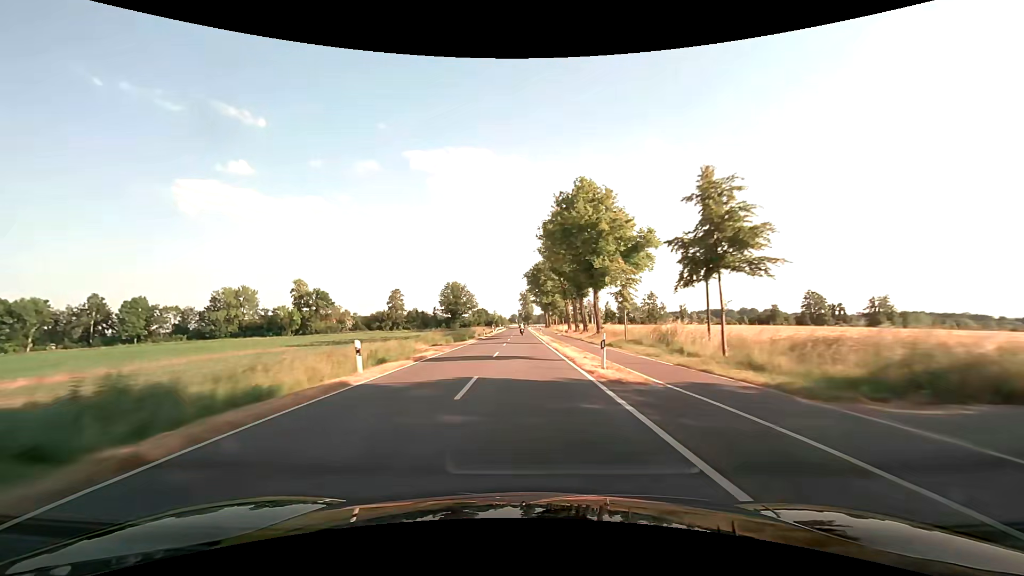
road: tertiary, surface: asphalt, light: Day
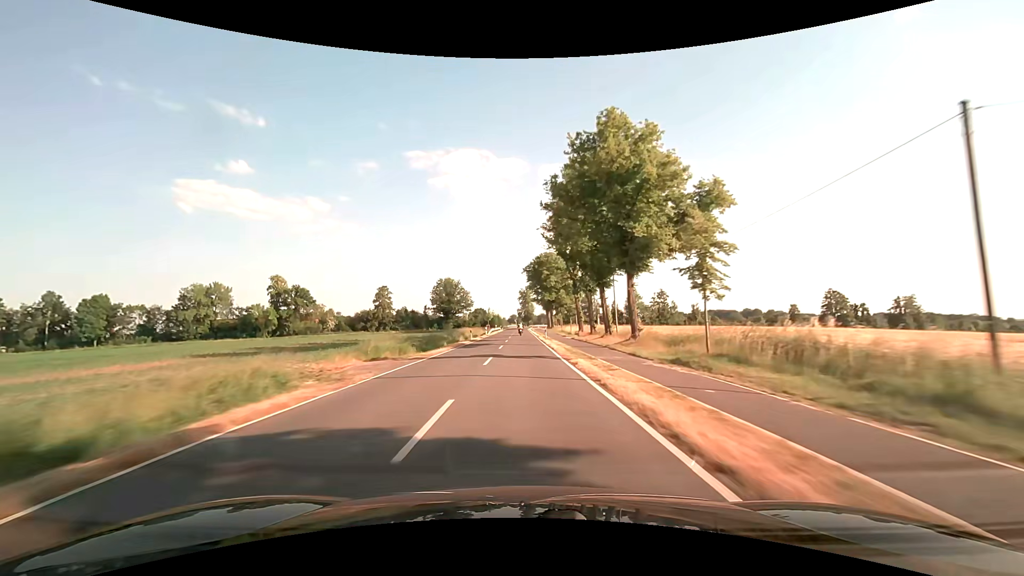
(0.0, +15.9) m; 0°
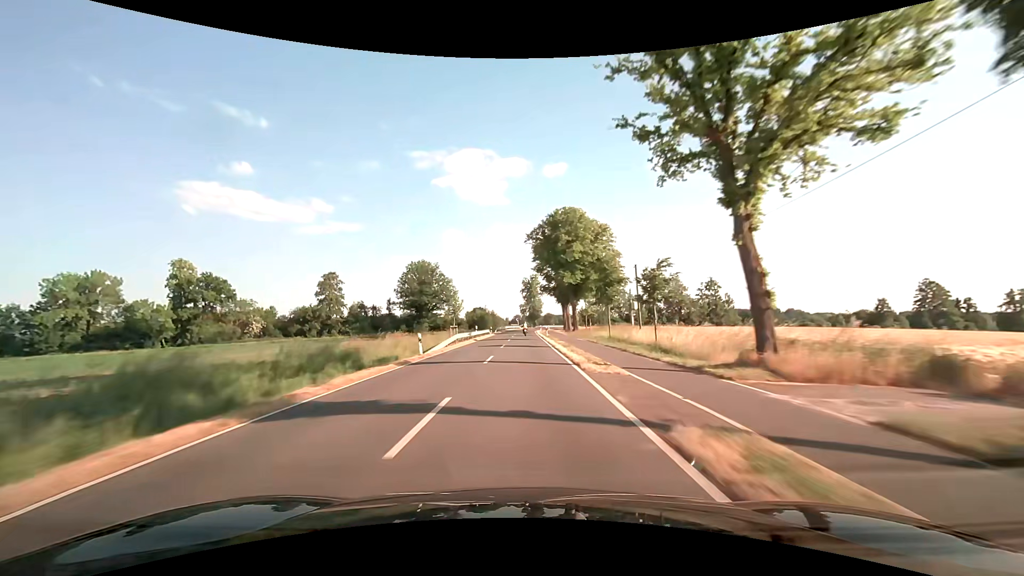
(-0.1, +47.6) m; 0°
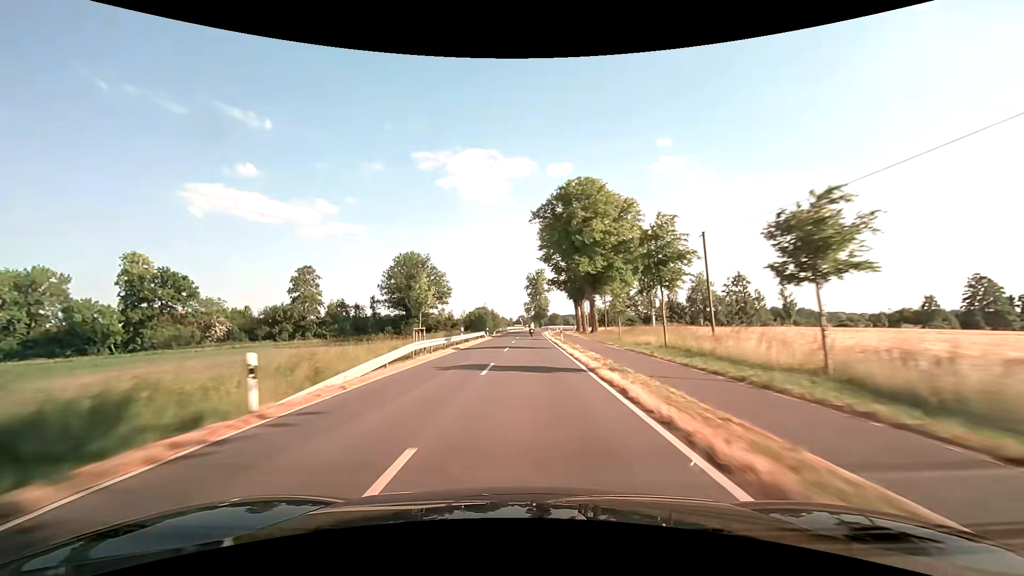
(-0.1, +15.6) m; -1°
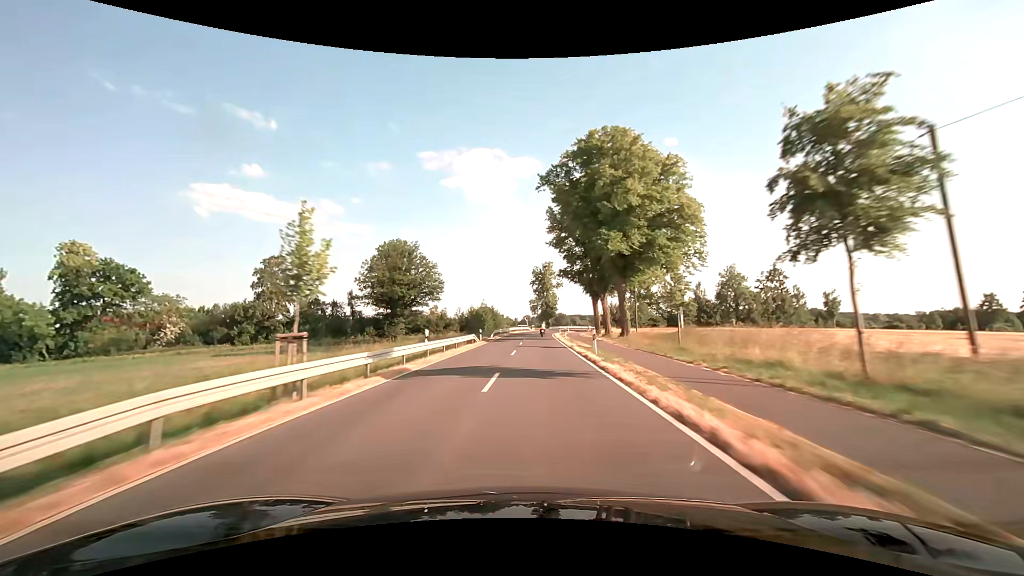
(-0.1, +15.4) m; -1°
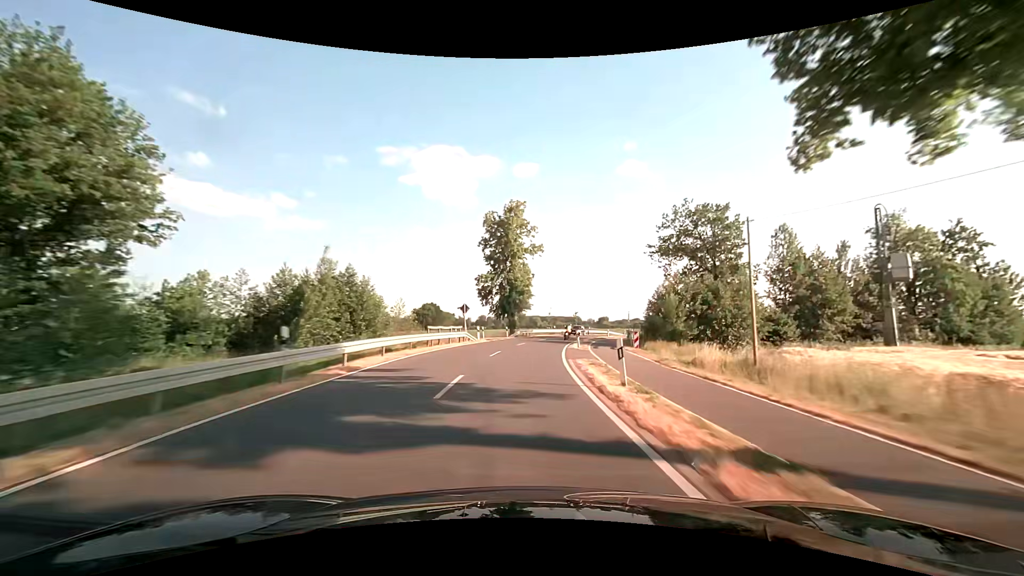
(+1.7, +60.6) m; +5°
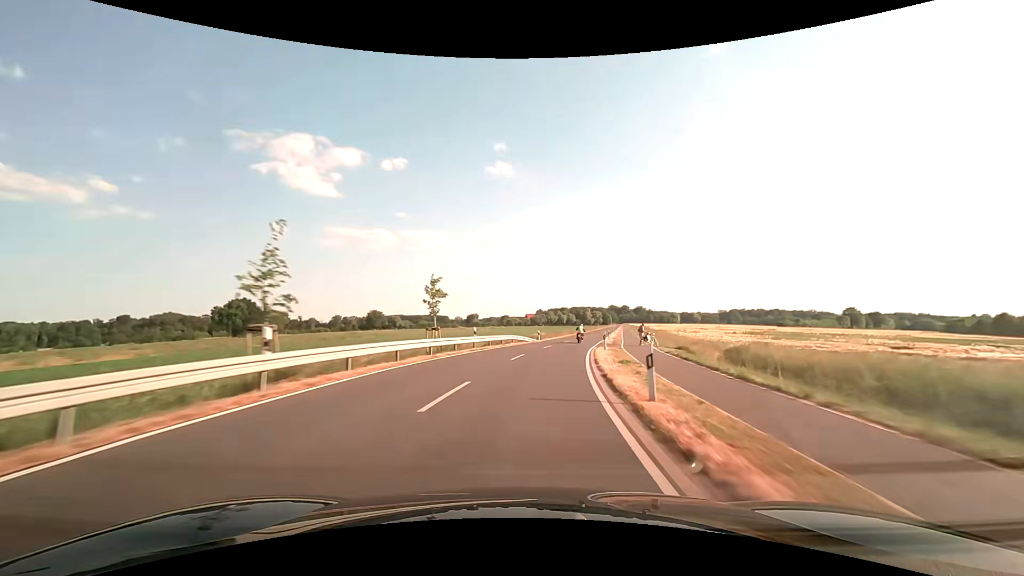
(+6.5, +60.8) m; +15°
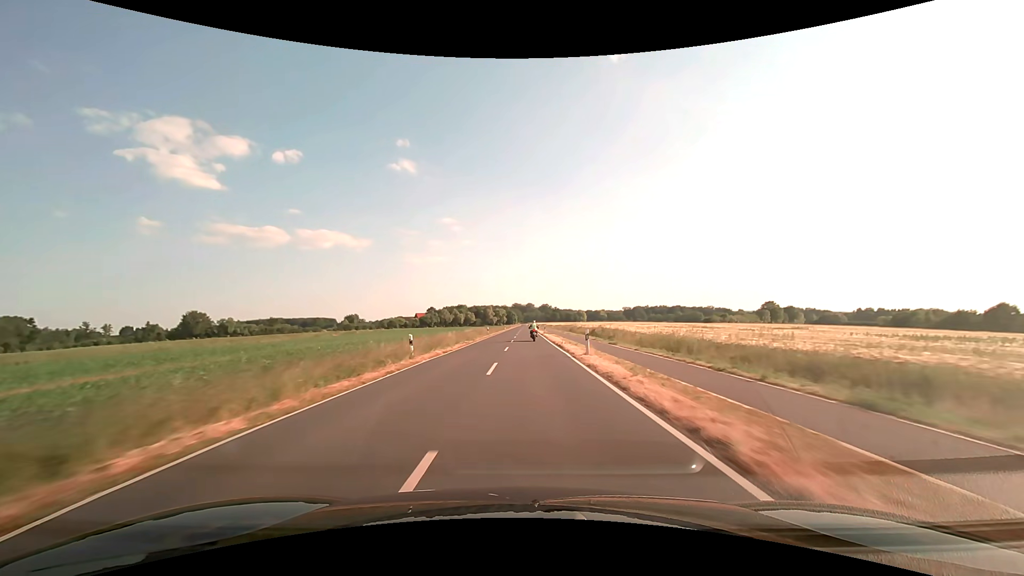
(+11.3, +77.0) m; +11°
(0, +10) (0, +20) (0, +30) (0, +40) (0, +50) (0, +60) (0, +70) (0, +80) (0, +90) (0, +100) m
